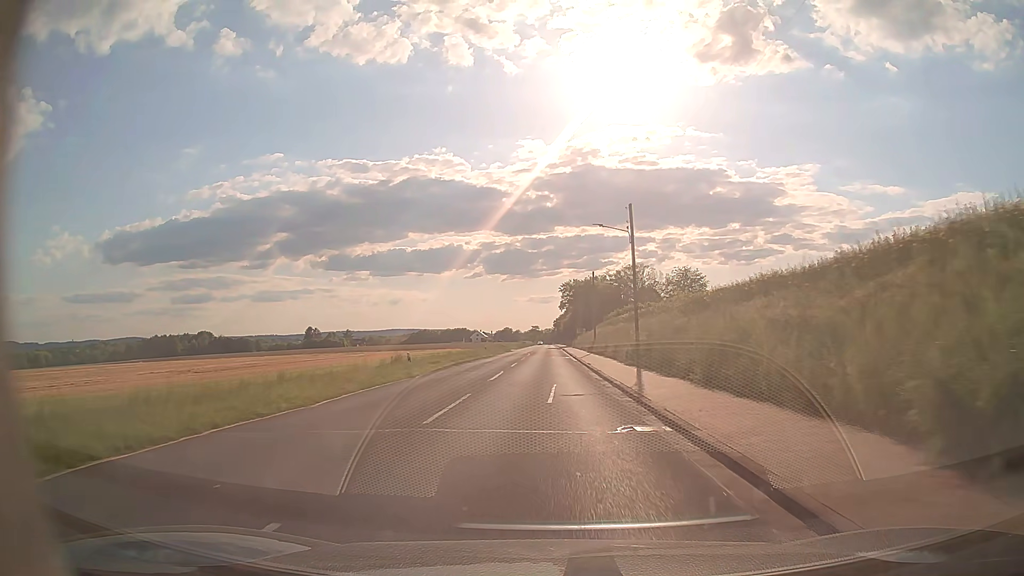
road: tertiary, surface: asphalt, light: Day
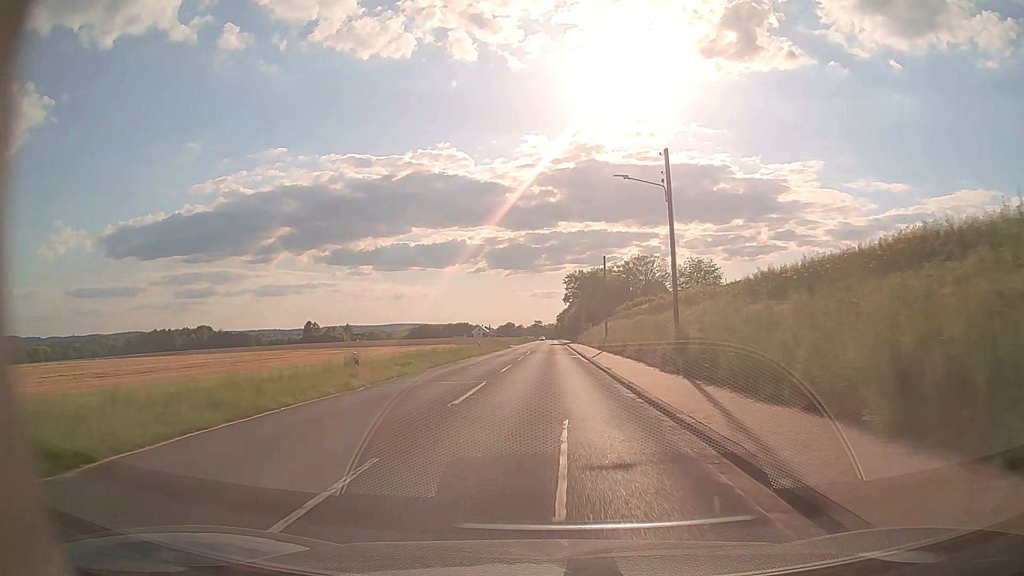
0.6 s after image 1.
(0.0, +9.5) m; 0°
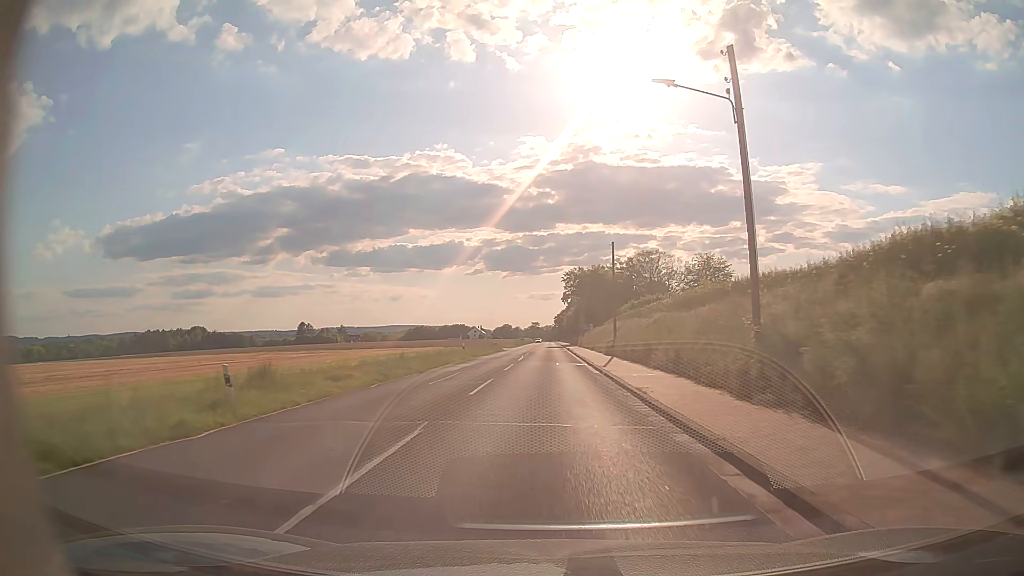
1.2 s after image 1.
(0.0, +9.5) m; 0°
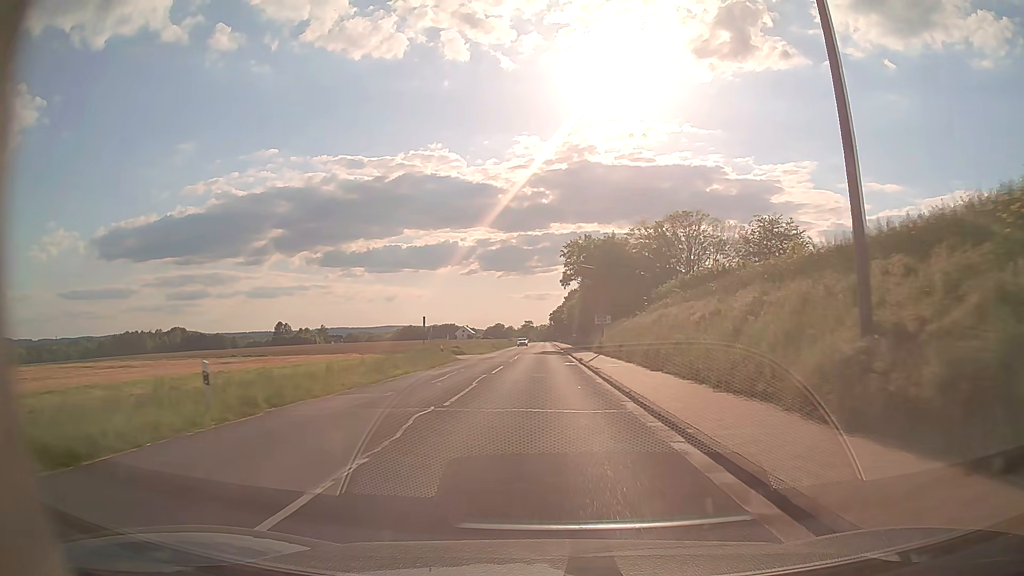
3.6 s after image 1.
(+0.3, +38.7) m; 0°
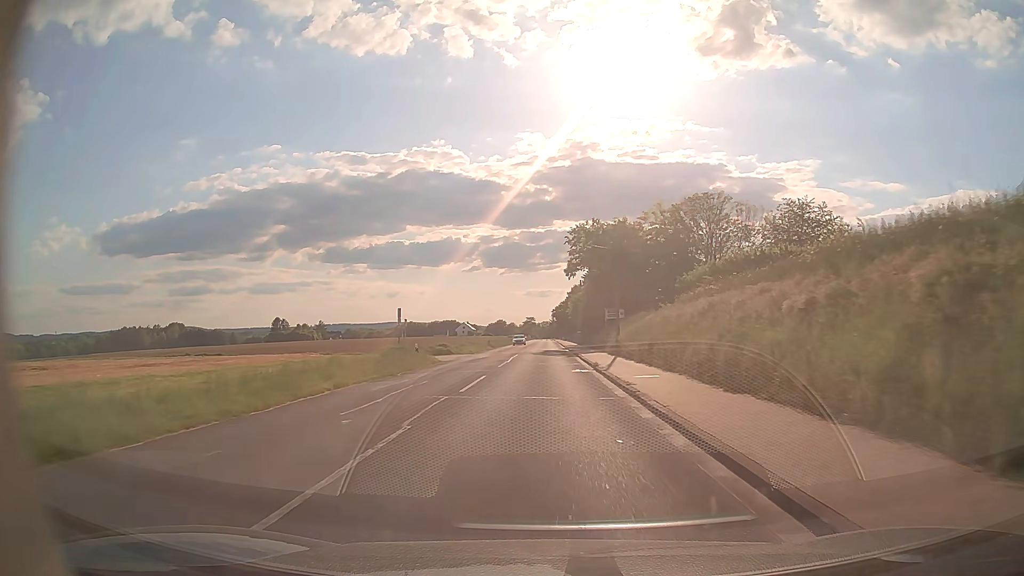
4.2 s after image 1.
(0.0, +9.8) m; 0°
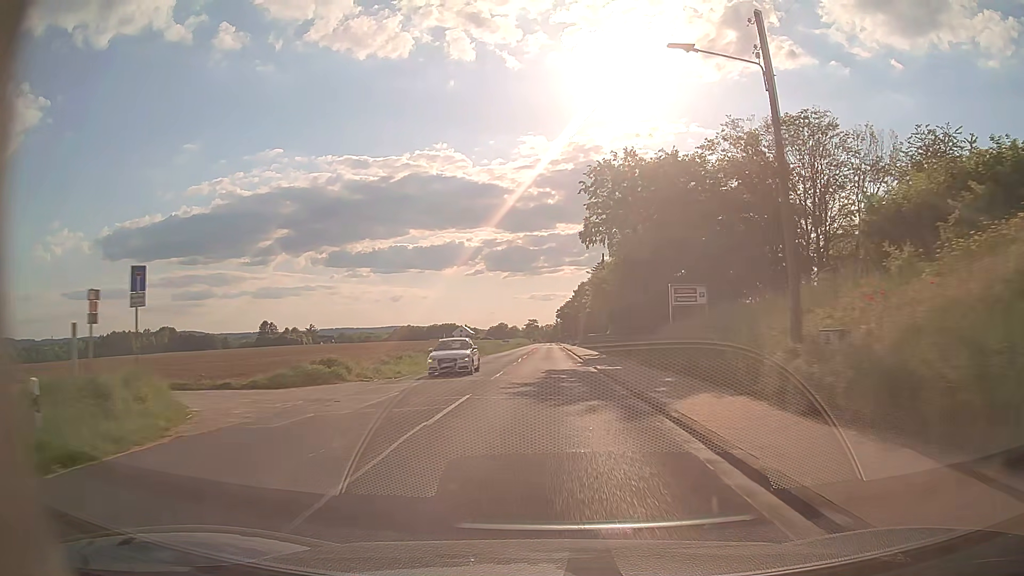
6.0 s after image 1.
(-0.1, +29.5) m; 0°
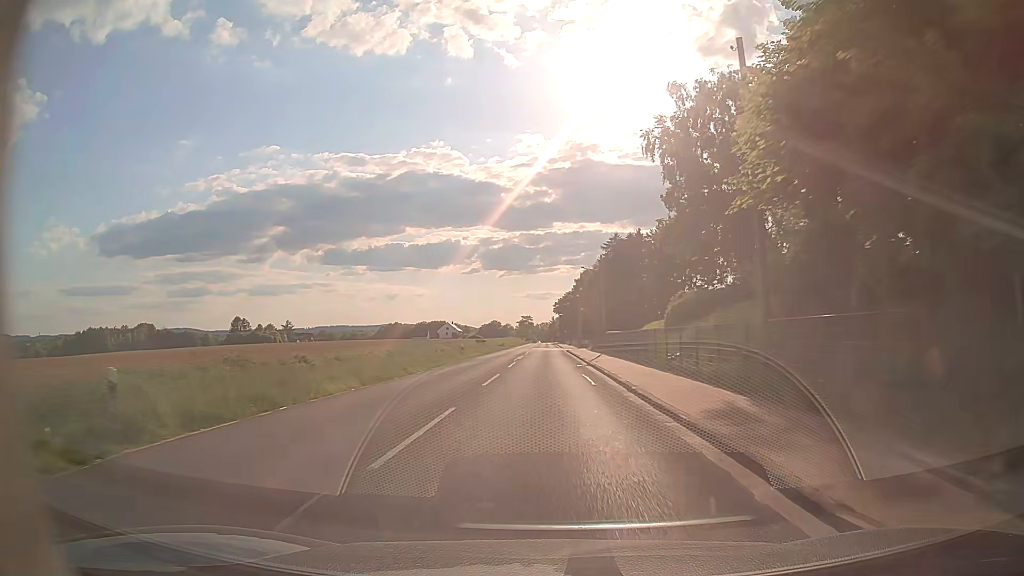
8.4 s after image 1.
(+0.1, +39.8) m; 0°
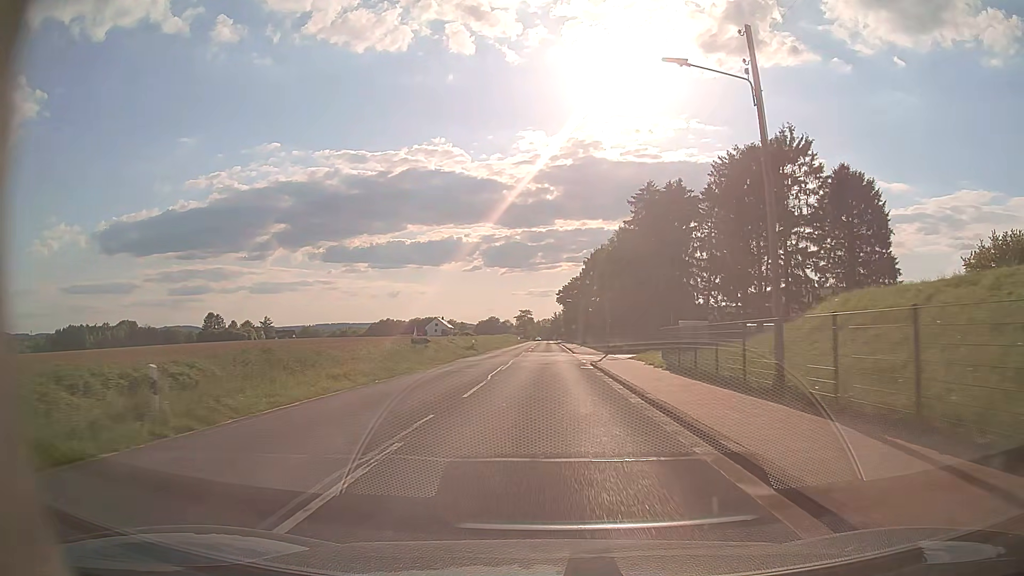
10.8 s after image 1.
(+0.1, +40.3) m; 0°
(0, +10) (0, +20) (0, +30) (0, +40) (0, +50) (0, +60) (0, +70) (0, +80) (0, +90) (0, +100) m
